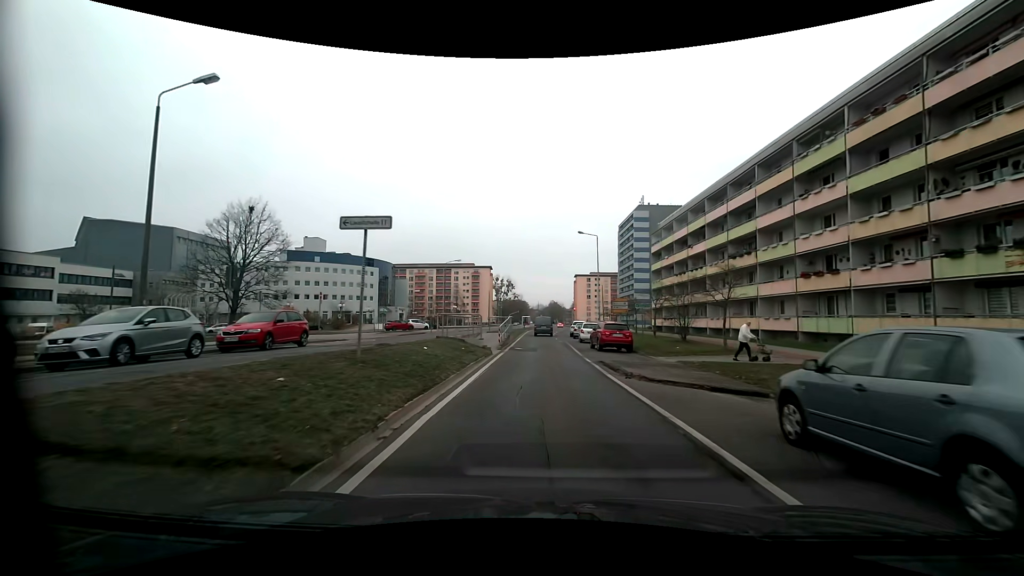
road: tertiary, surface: asphalt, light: Day
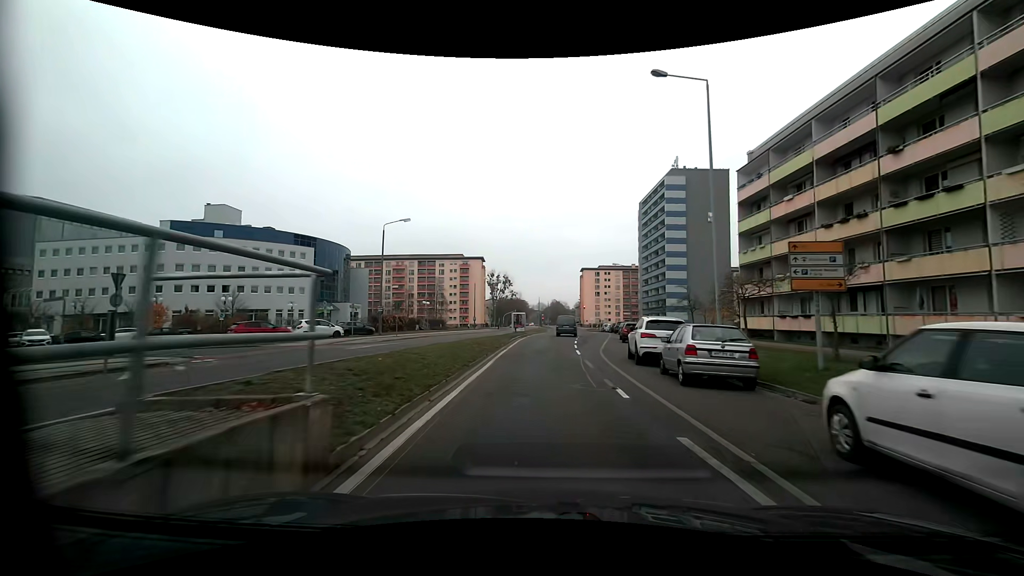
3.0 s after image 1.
(+0.4, +33.9) m; 0°
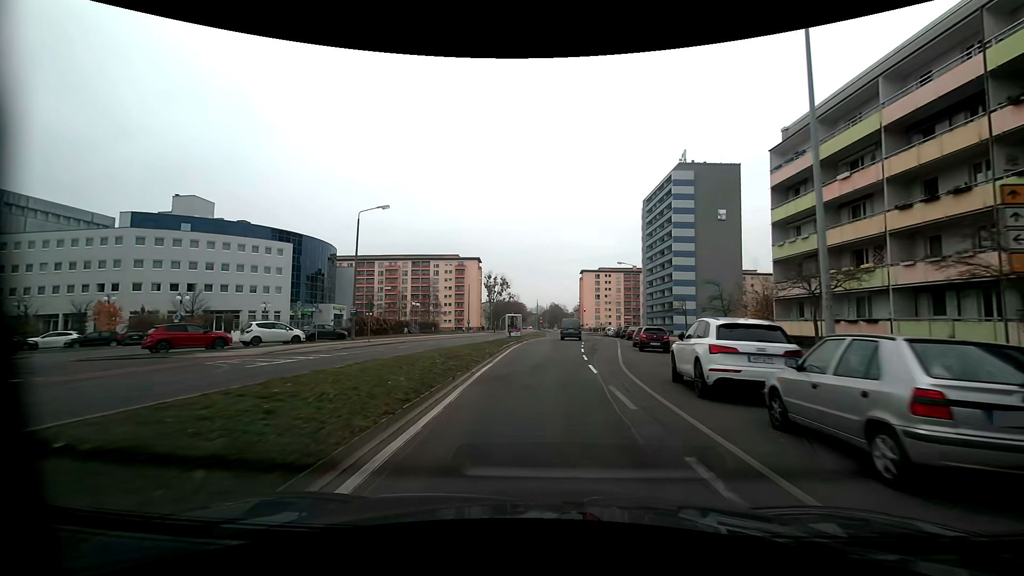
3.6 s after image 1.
(0.0, +6.7) m; +1°
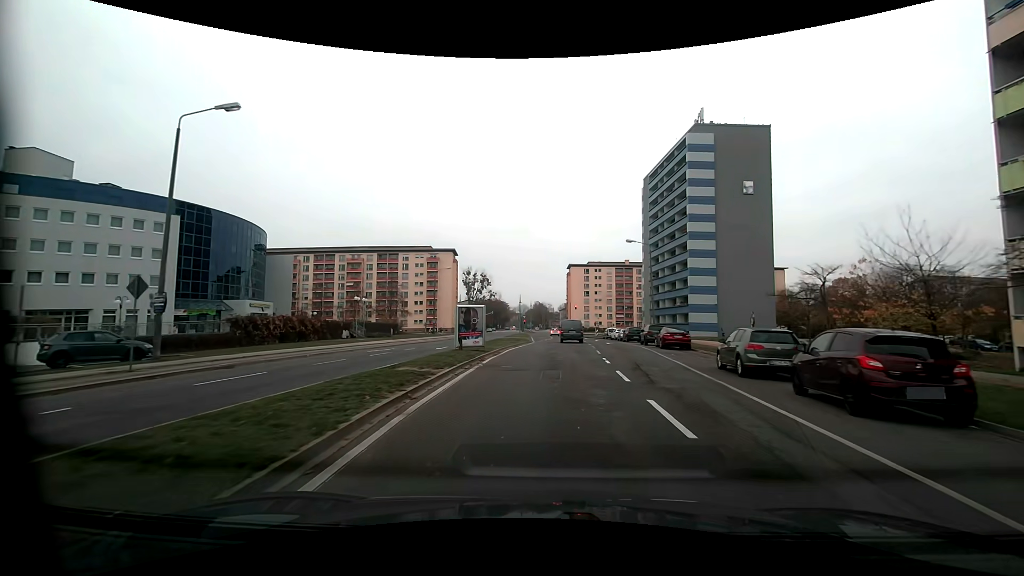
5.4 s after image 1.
(+0.1, +20.3) m; +2°
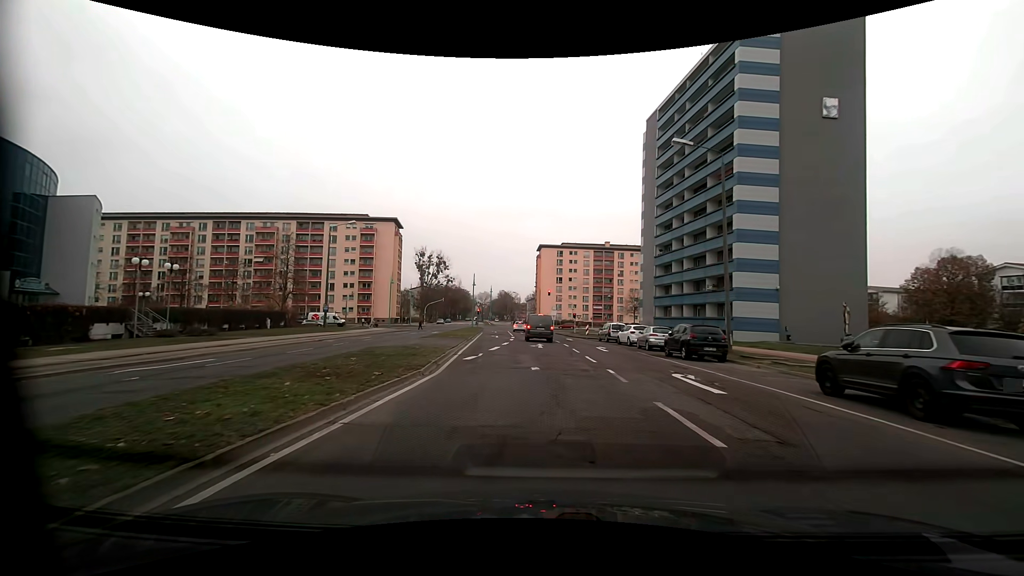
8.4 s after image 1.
(+0.9, +30.3) m; +3°
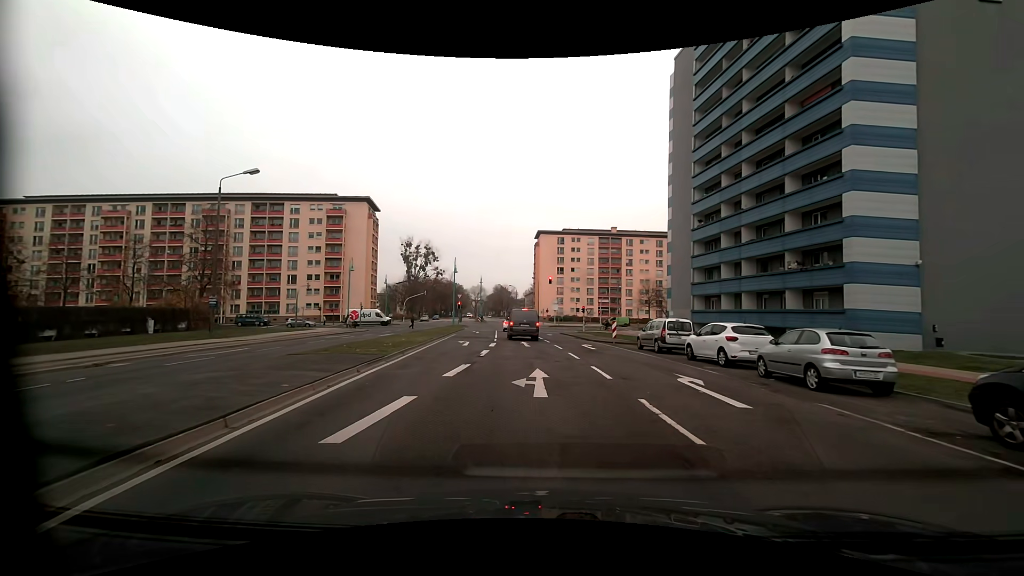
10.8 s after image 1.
(+0.2, +17.4) m; +1°
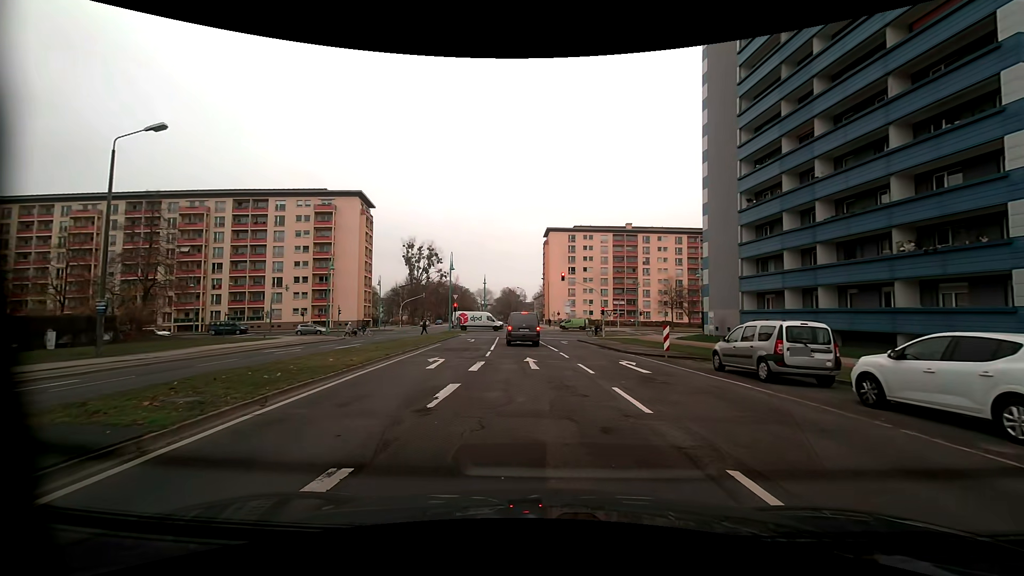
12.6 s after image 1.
(-0.1, +9.6) m; -1°
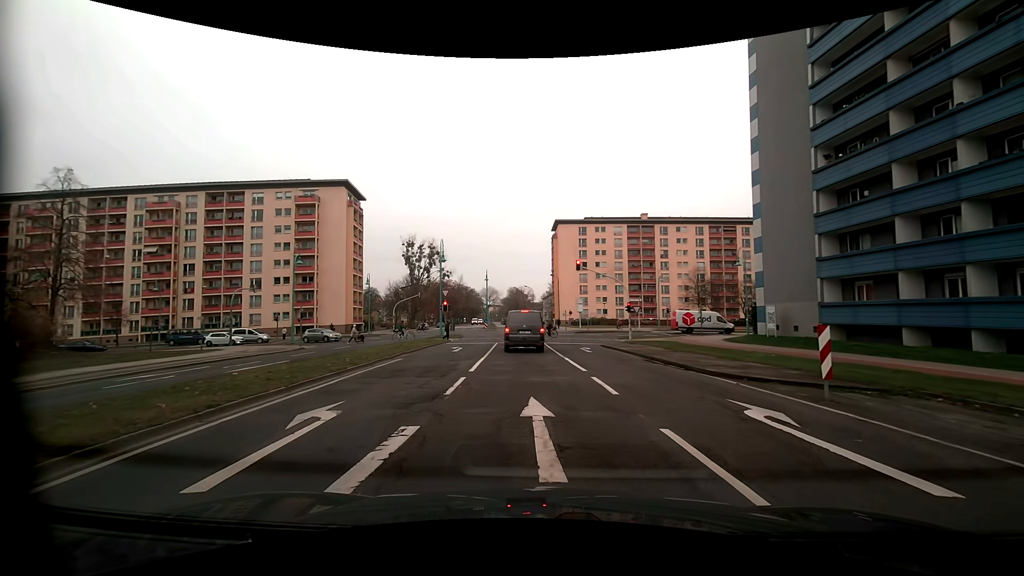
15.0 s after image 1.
(-0.1, +10.1) m; -2°
(0, +10) (0, +20) (-1, +30) (-1, +40) (-1, +50) (-2, +60) (-2, +70) (-3, +80) (-4, +90) (-4, +100) m
